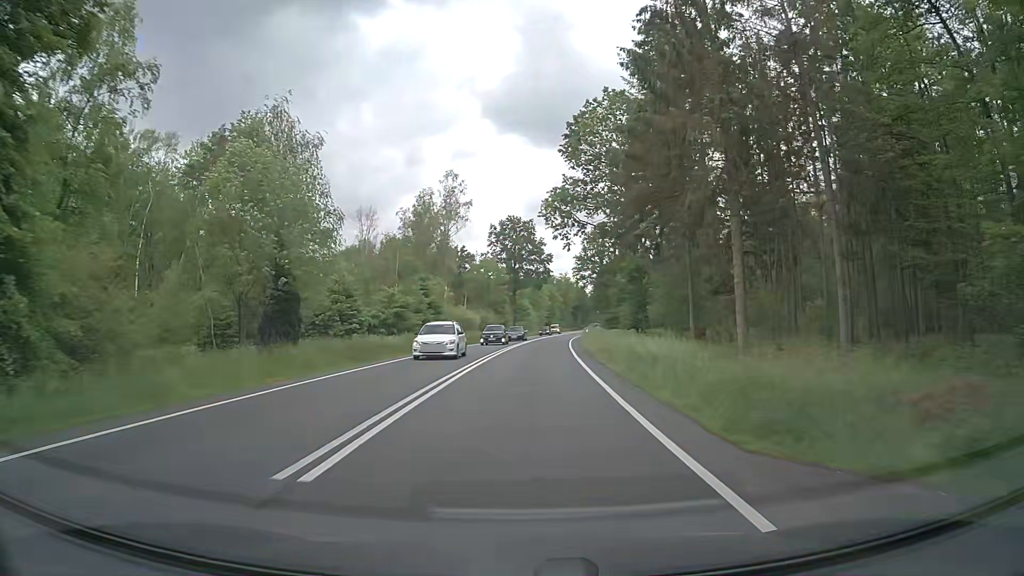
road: primary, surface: asphalt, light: Day
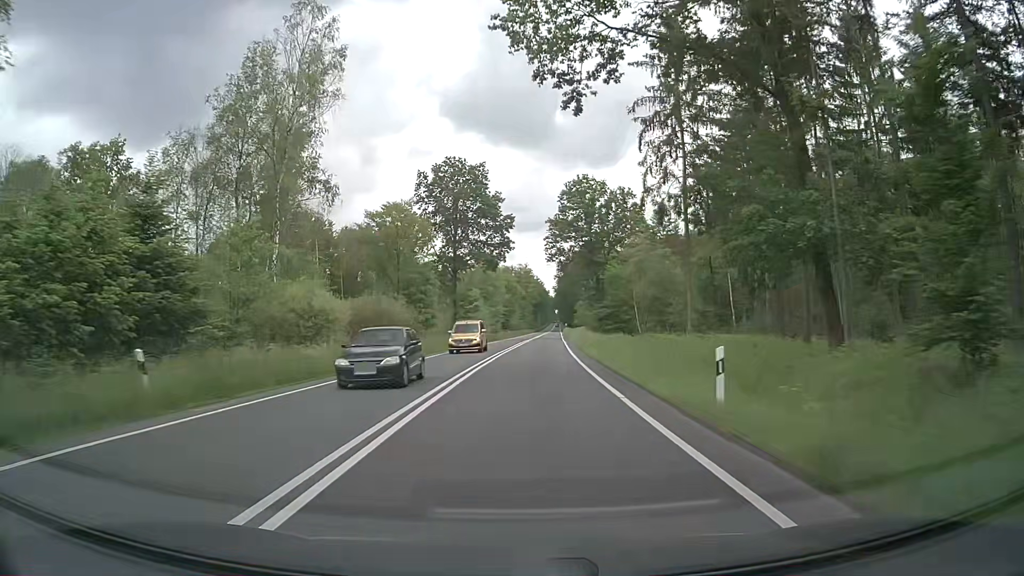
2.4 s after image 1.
(+1.3, +44.3) m; +3°
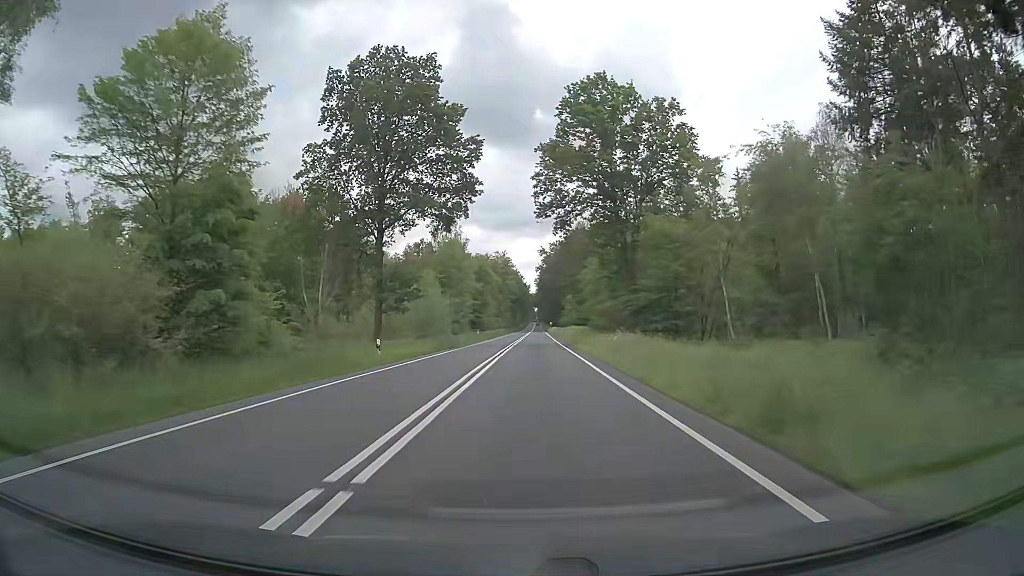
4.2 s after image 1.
(+0.7, +33.3) m; +2°
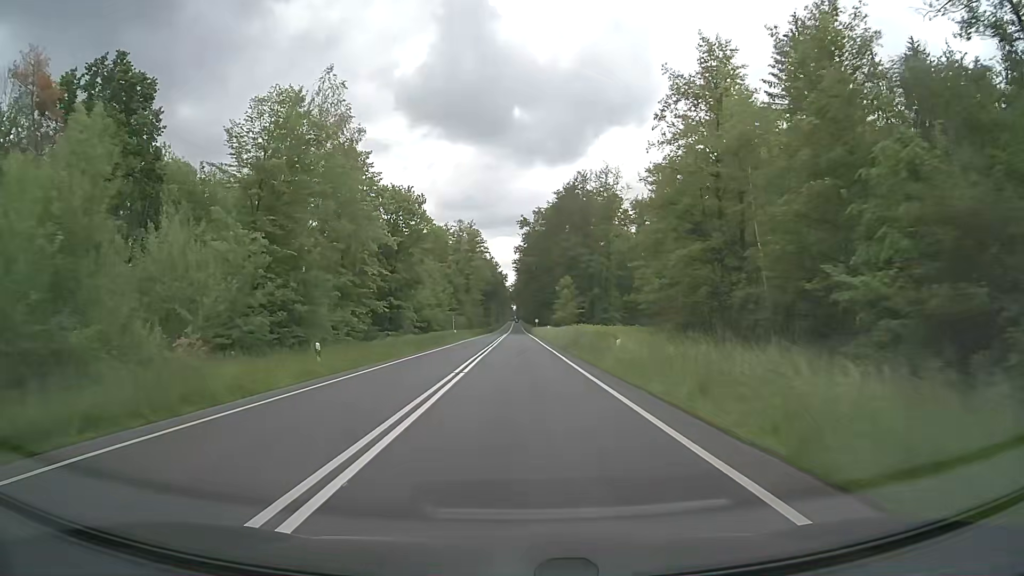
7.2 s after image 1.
(+1.1, +55.7) m; +2°
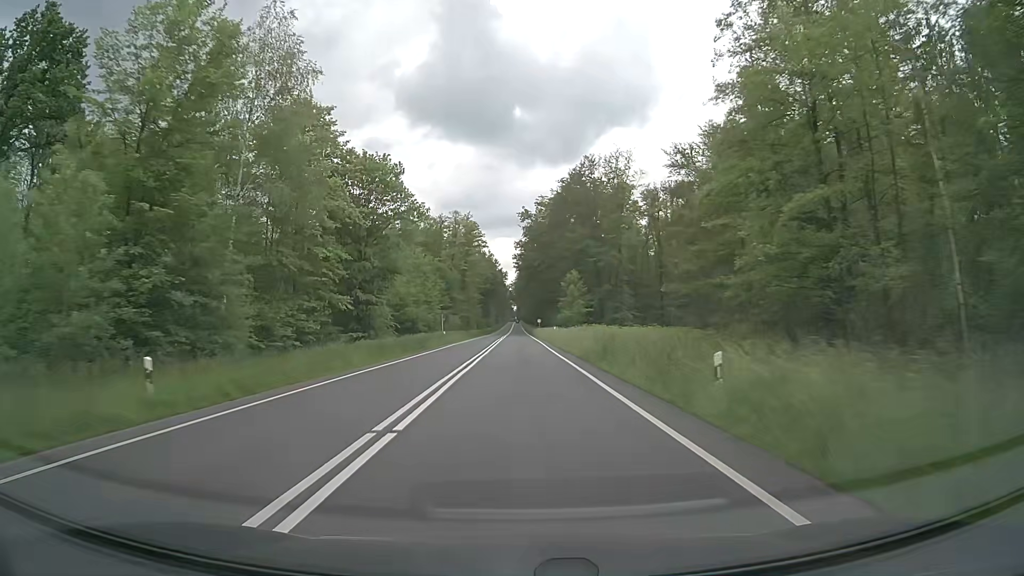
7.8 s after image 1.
(0.0, +11.2) m; 0°
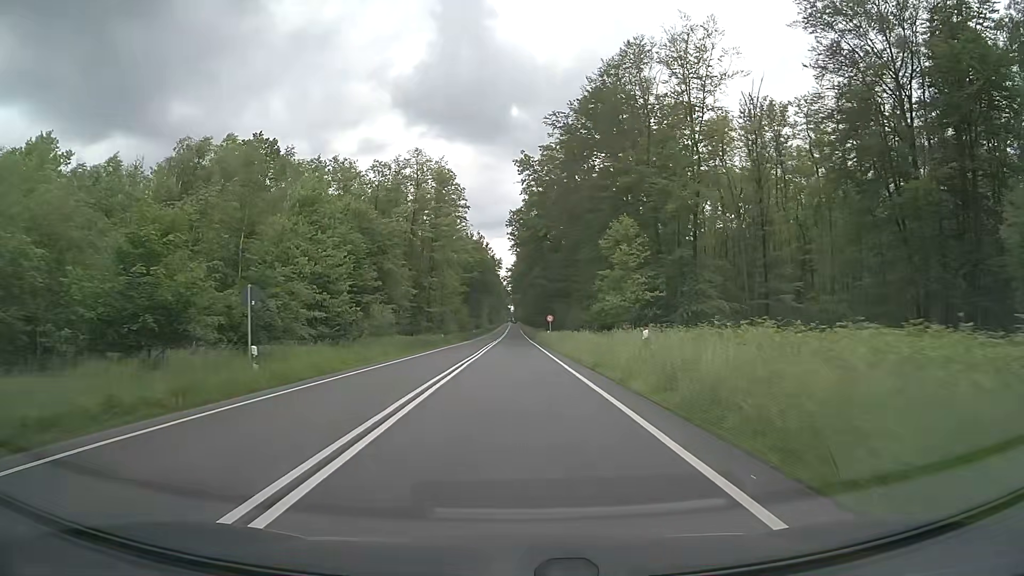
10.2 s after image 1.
(+0.1, +44.6) m; 0°
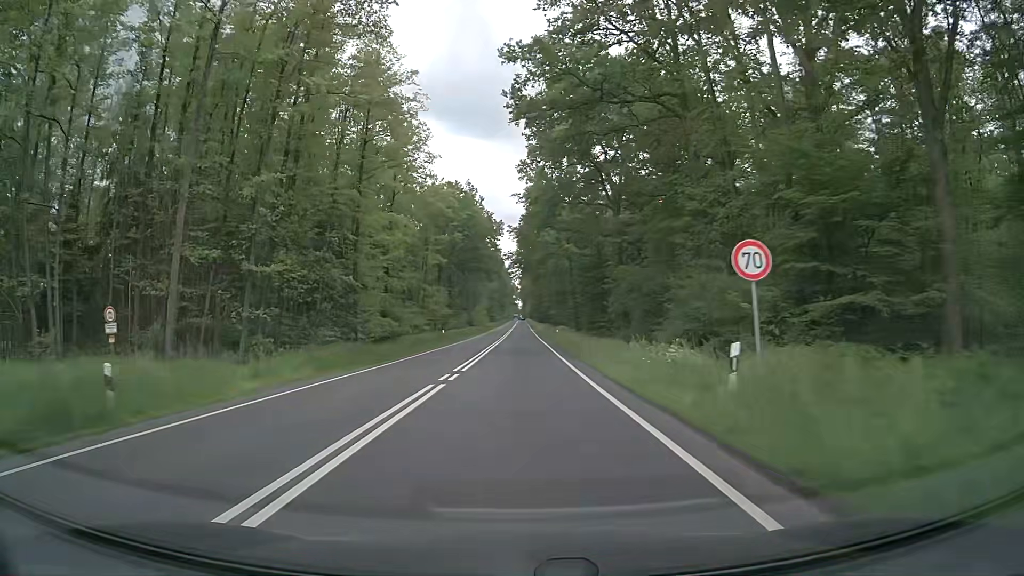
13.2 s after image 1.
(-0.3, +55.6) m; -1°
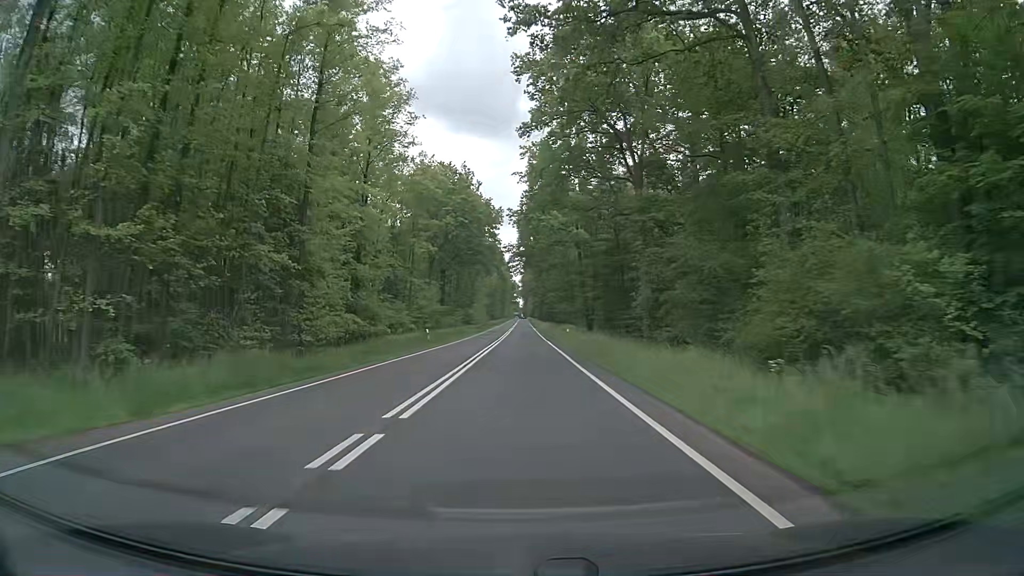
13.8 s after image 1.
(0.0, +11.1) m; 0°
(0, +10) (0, +20) (0, +30) (0, +40) (0, +50) (0, +60) (0, +70) (0, +80) (+1, +90) (+1, +100) m
